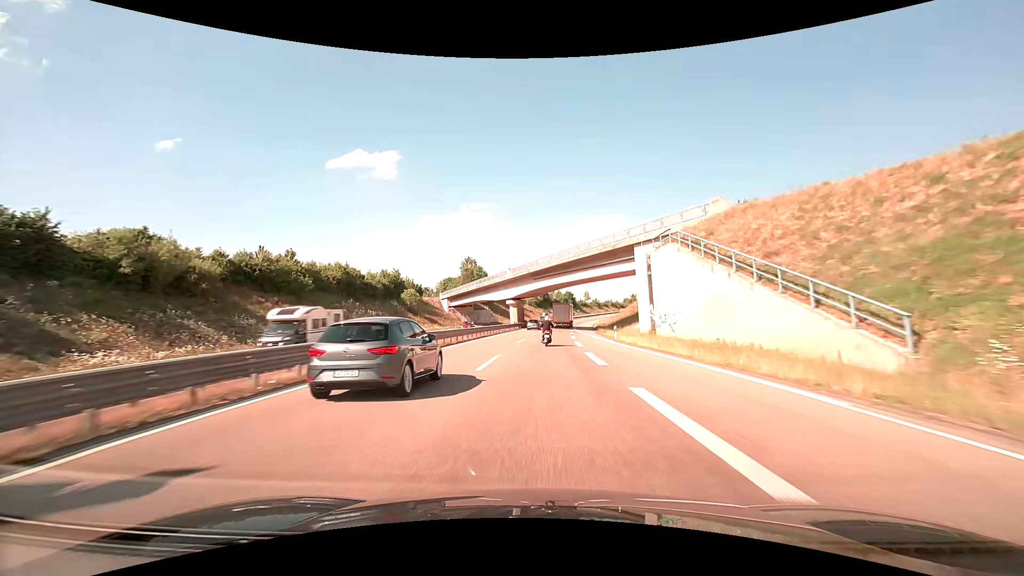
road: trunk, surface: asphalt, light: Day
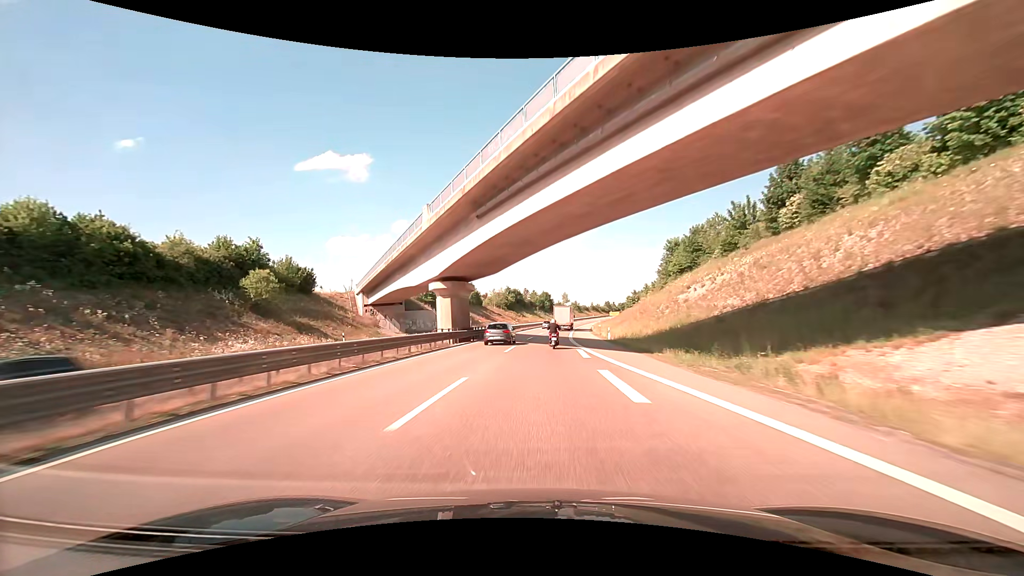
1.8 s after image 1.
(+1.3, +42.9) m; +3°
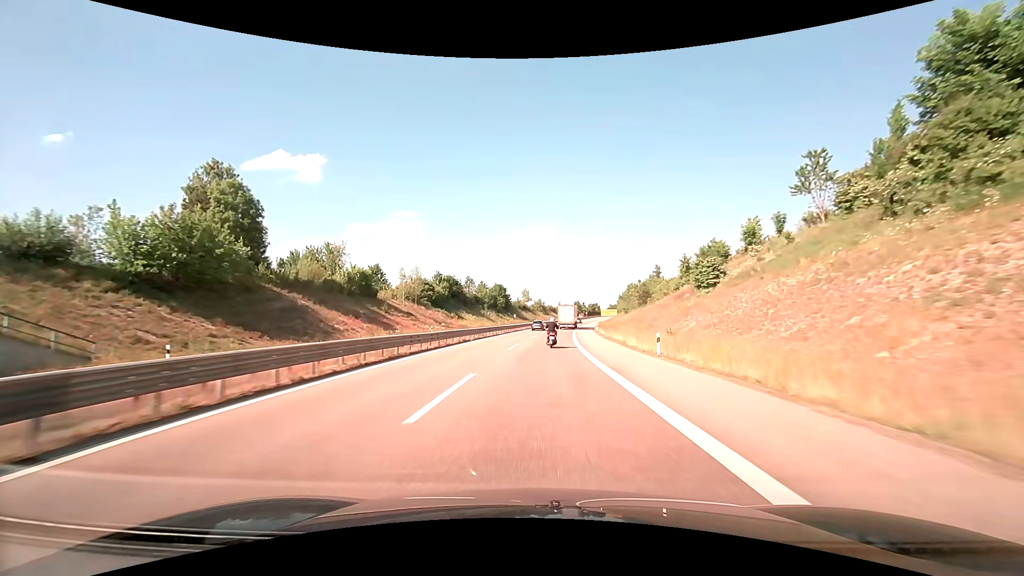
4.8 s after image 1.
(+2.3, +71.0) m; +4°
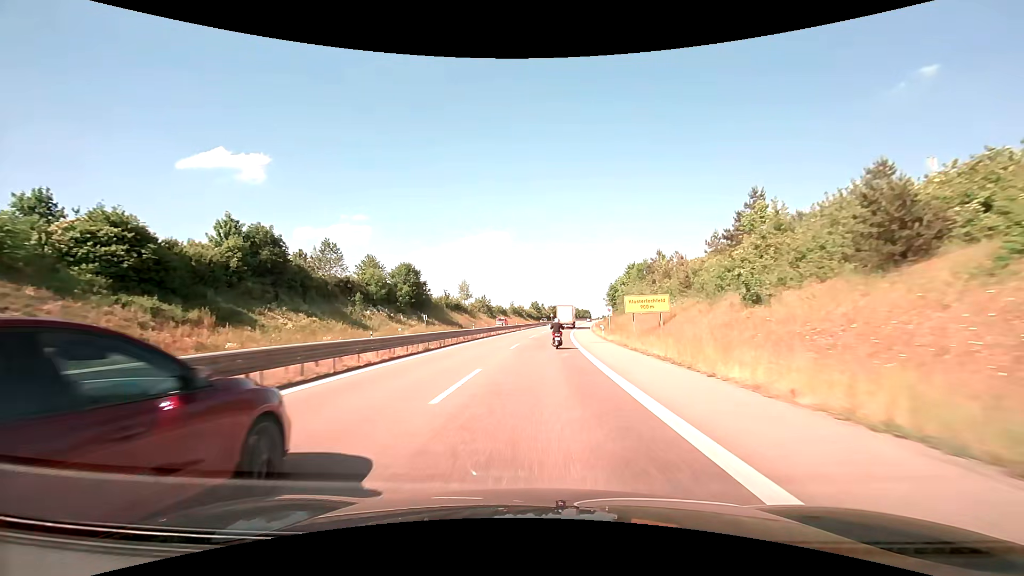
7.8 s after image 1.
(+3.2, +69.8) m; +5°
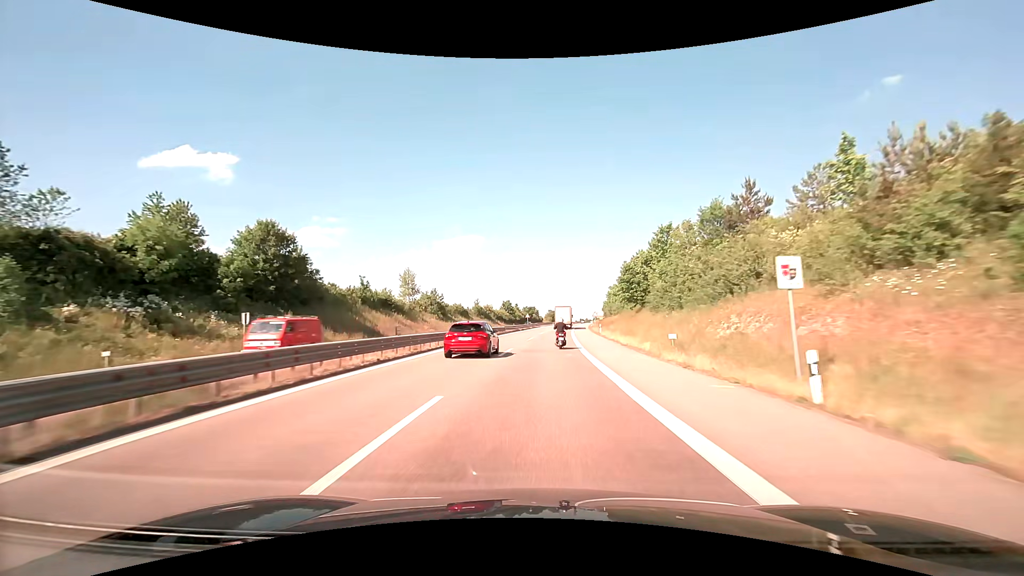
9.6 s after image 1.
(+0.9, +41.3) m; +3°
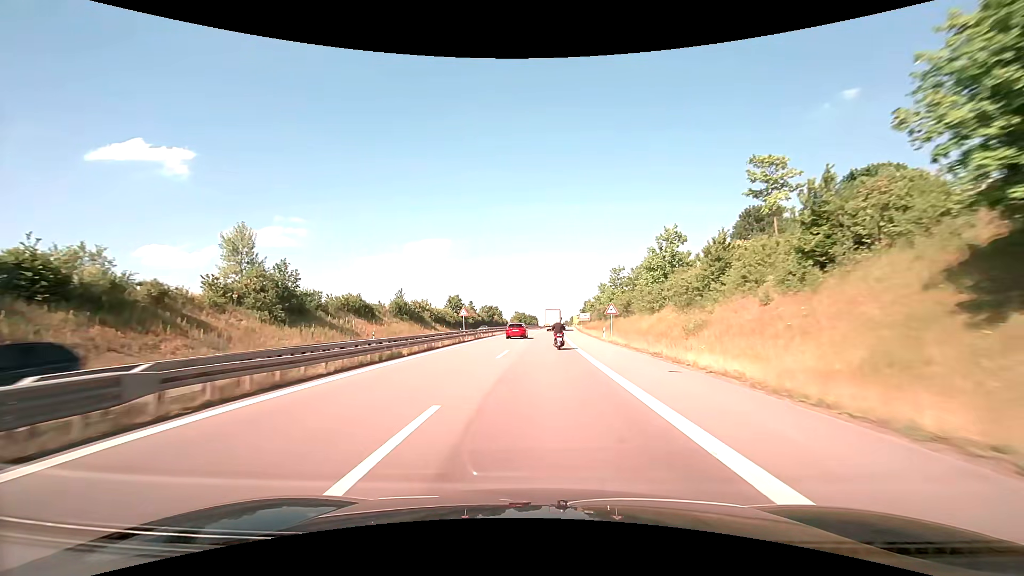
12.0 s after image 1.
(+1.8, +54.3) m; +4°
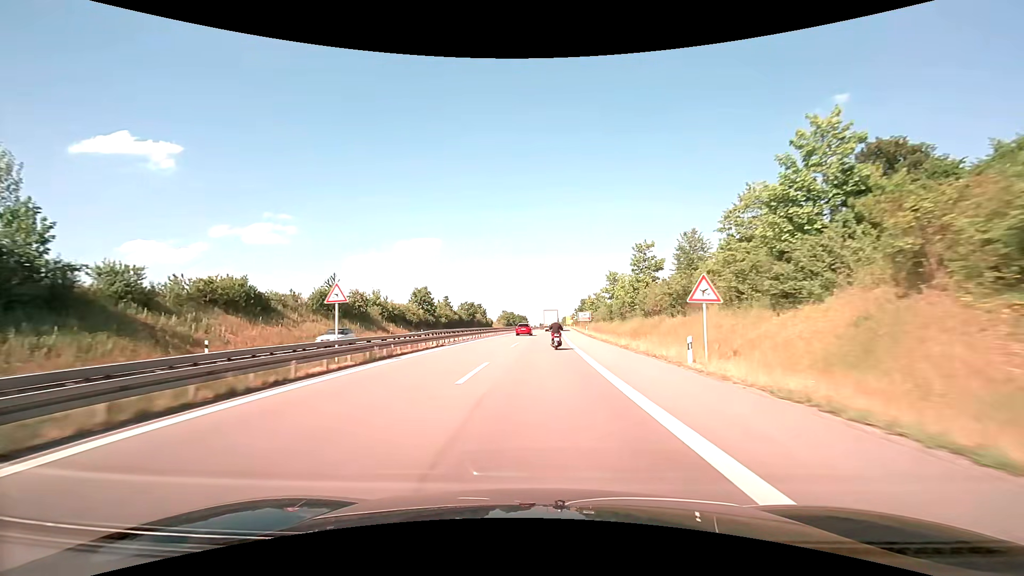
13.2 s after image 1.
(+0.3, +26.9) m; +1°
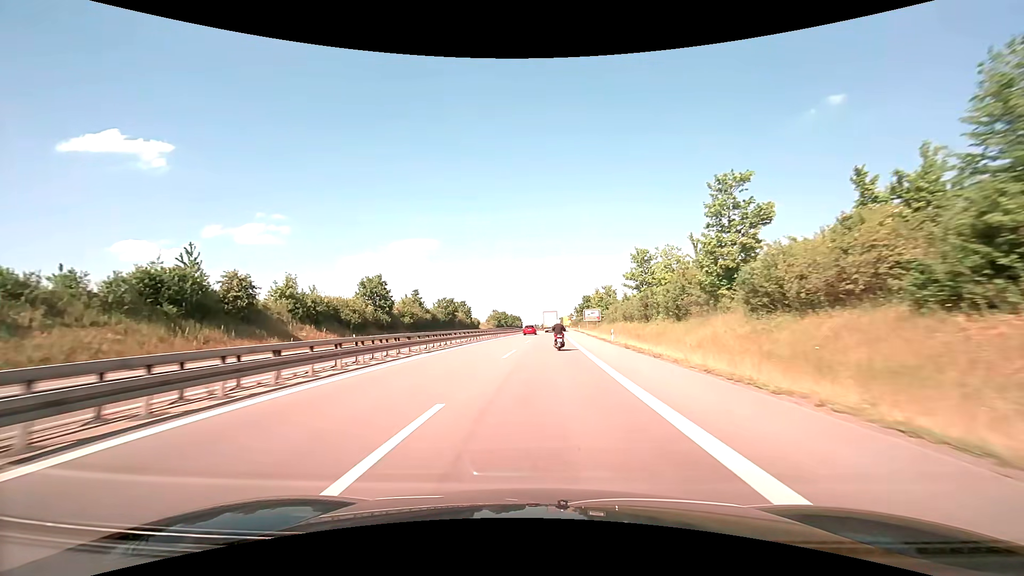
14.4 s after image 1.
(+0.2, +26.8) m; +1°
(0, +10) (0, +20) (0, +30) (+1, +40) (+1, +50) (+1, +60) (+2, +70) (+2, +80) (+2, +90) (+3, +100) m
